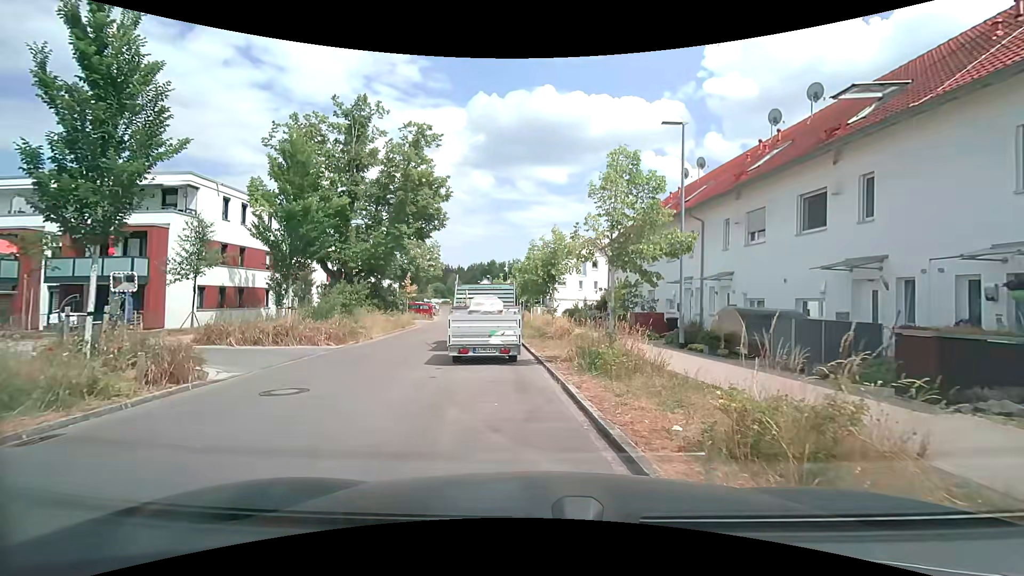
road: residential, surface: asphalt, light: Day
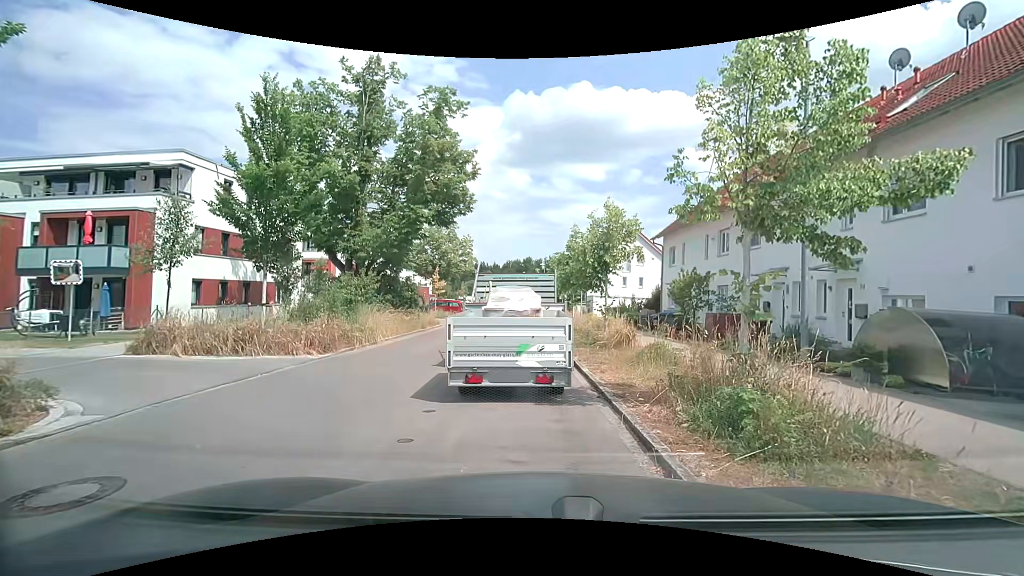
(-0.2, +4.7) m; -3°
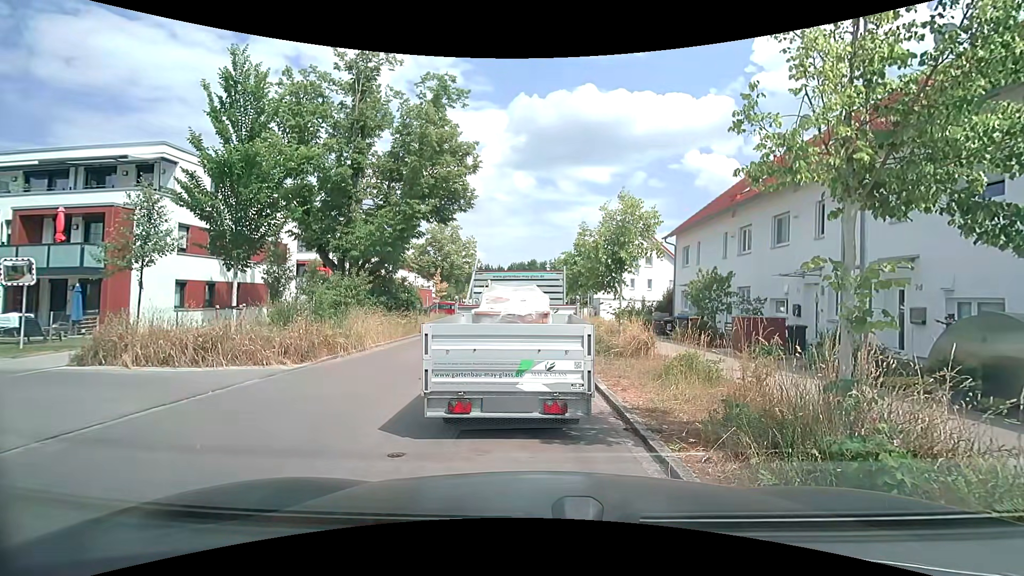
(0.0, +1.7) m; -1°
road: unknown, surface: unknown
